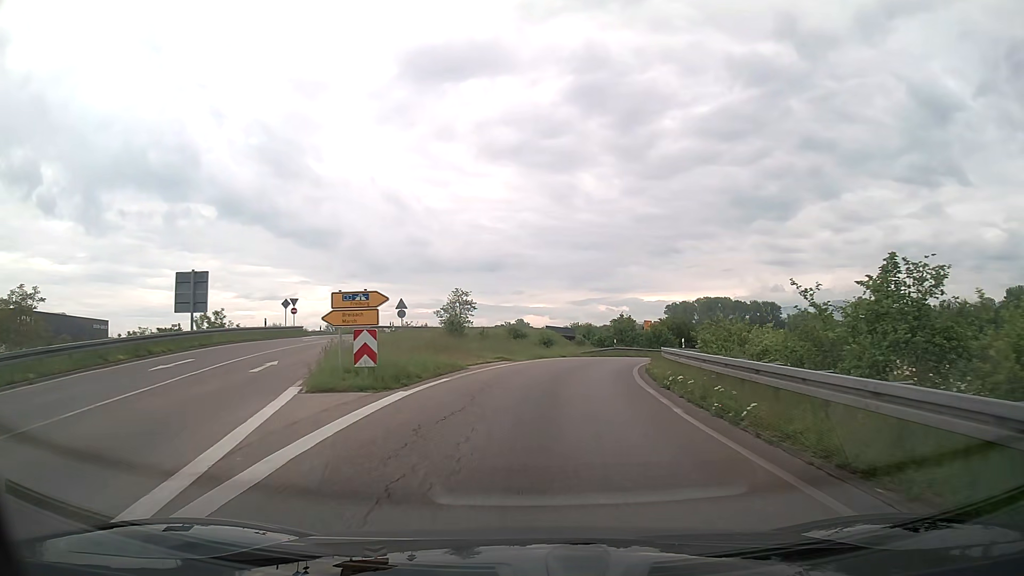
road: trunk_link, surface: asphalt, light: Day
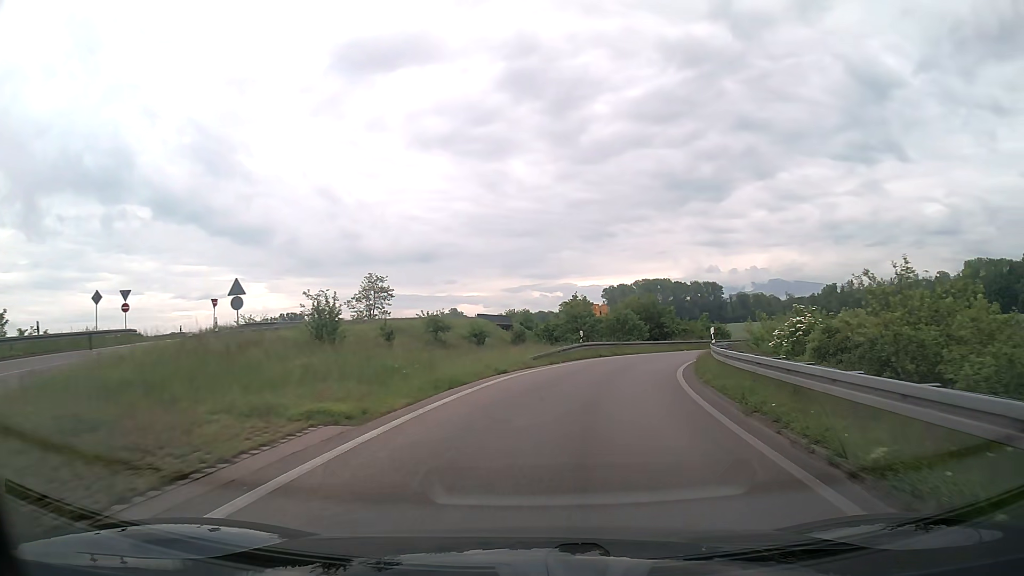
(+0.5, +18.8) m; +5°
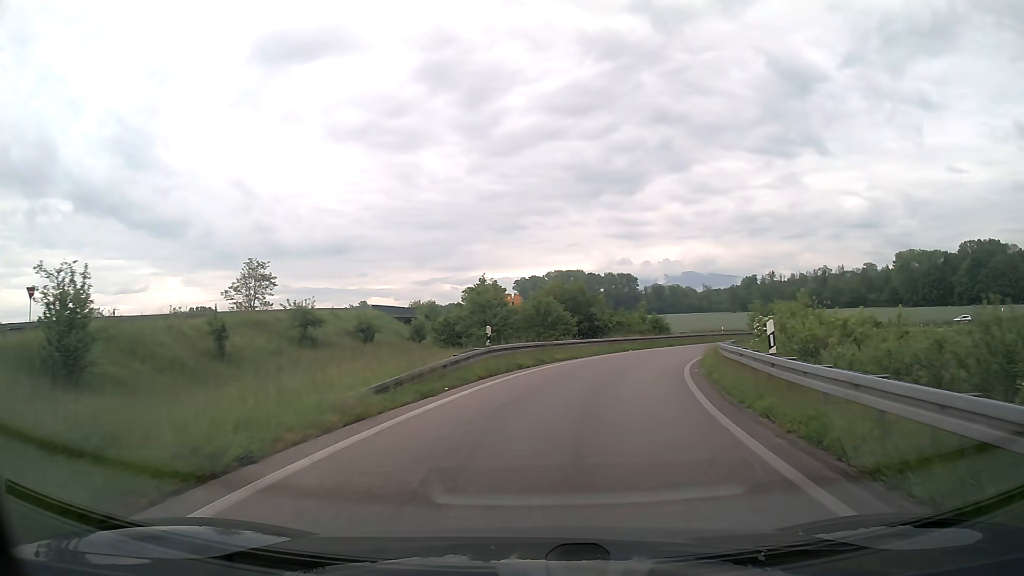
(+0.8, +13.4) m; +7°
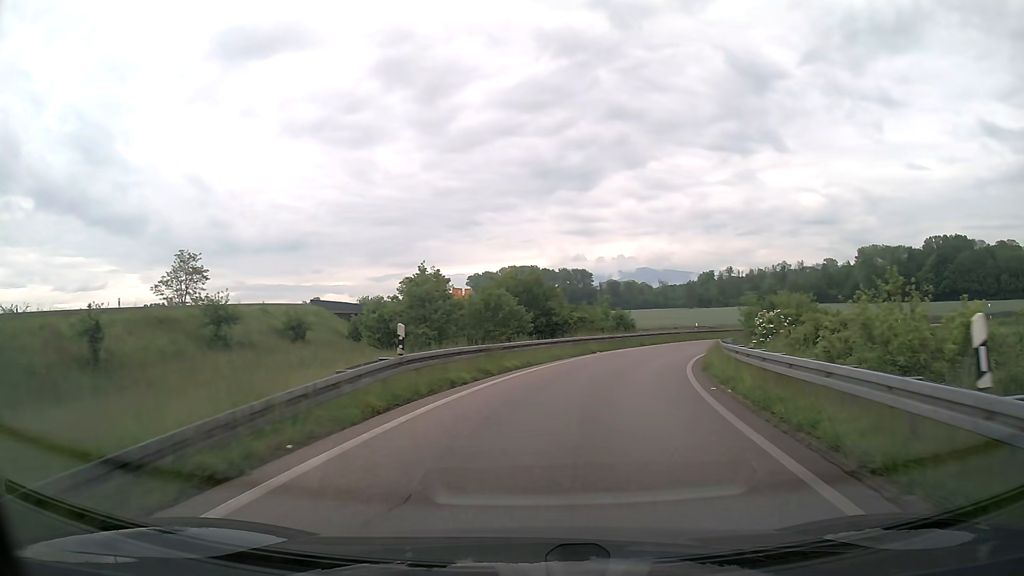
(+0.2, +6.9) m; +4°
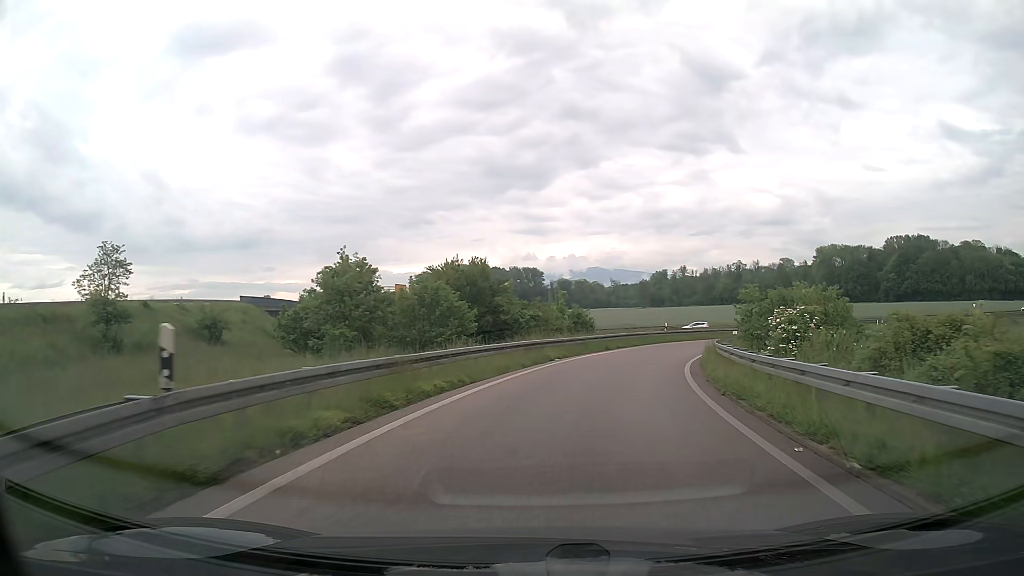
(+0.3, +7.0) m; +4°
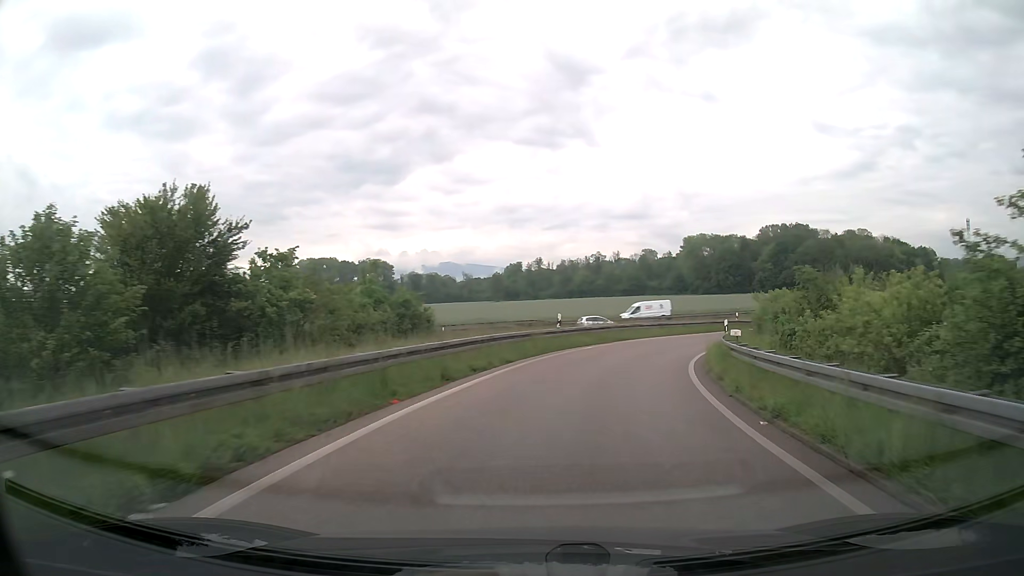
(+2.3, +21.4) m; +12°
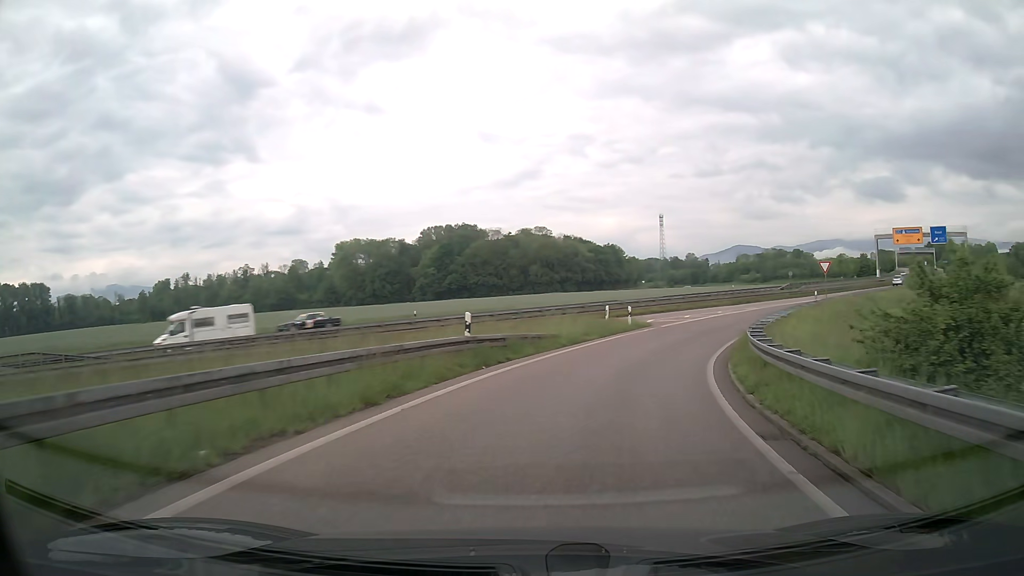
(+8.6, +36.2) m; +29°
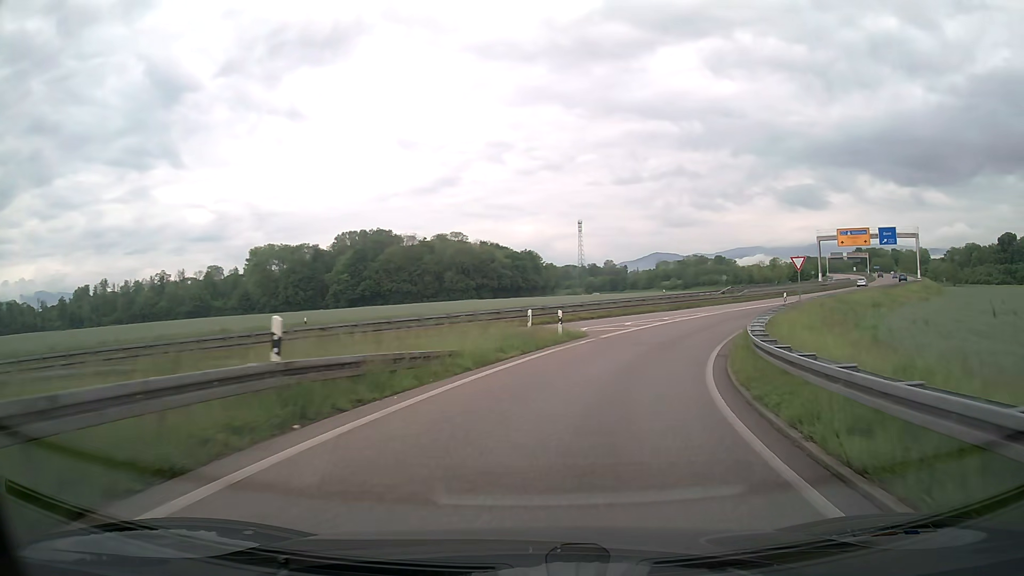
(+0.5, +7.8) m; +7°
(+1, +10) (+3, +20) (+7, +29) (+12, +37) (+18, +45) (+25, +53) (+31, +61) (+37, +68) (+44, +76) (+50, +84) m
